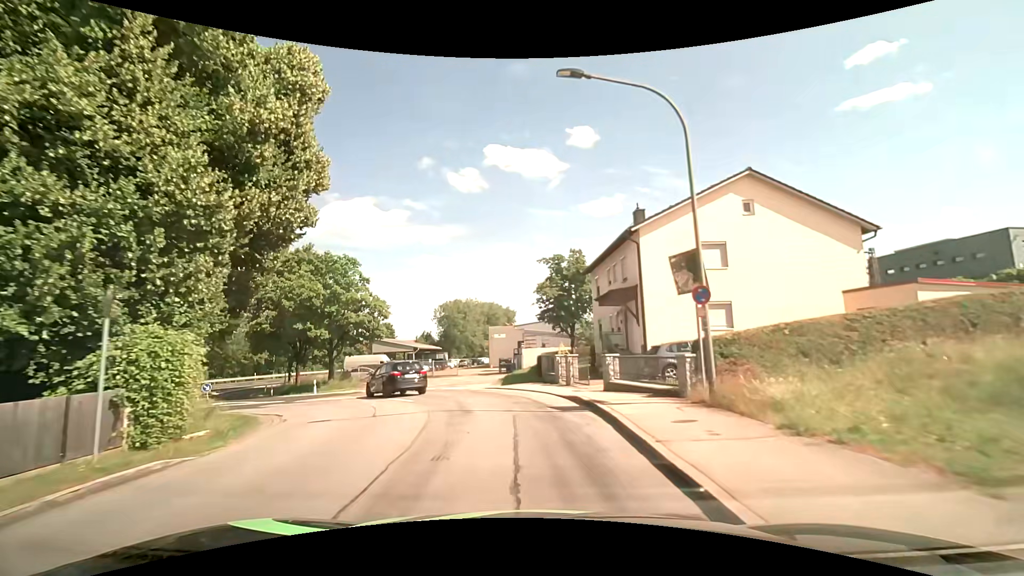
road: unclassified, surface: asphalt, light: Day
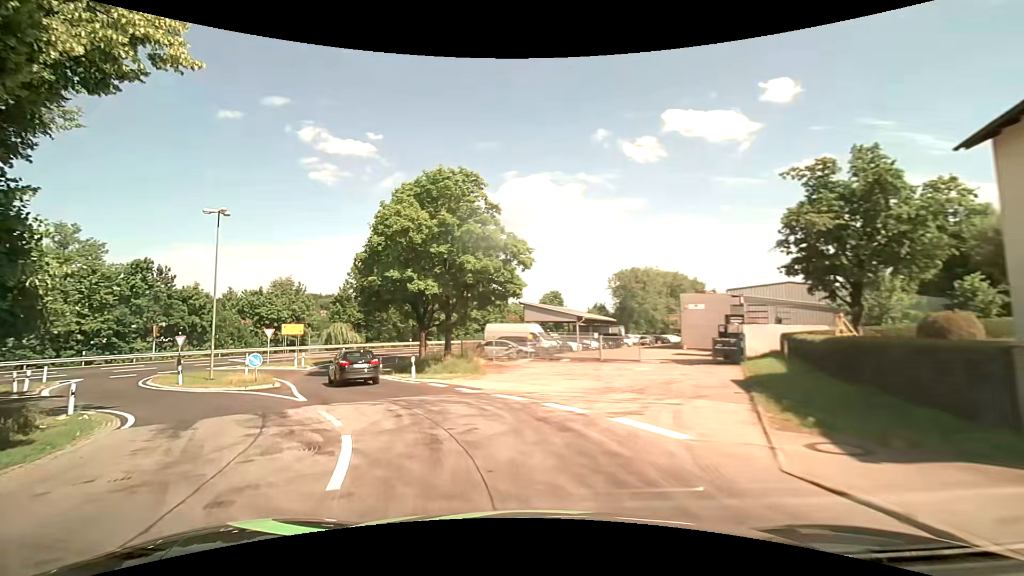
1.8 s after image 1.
(-2.1, +17.2) m; -19°
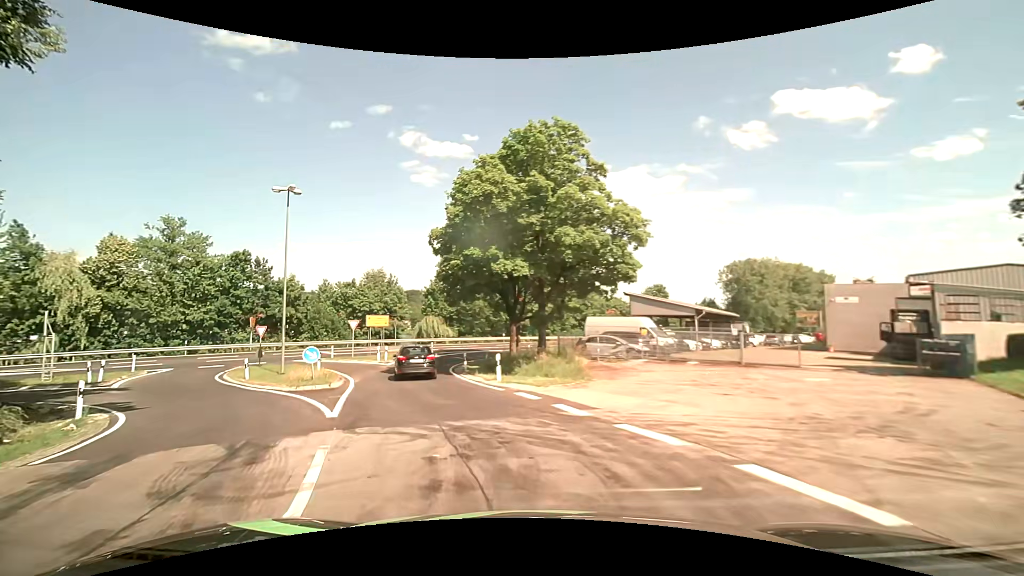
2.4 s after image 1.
(-0.6, +5.7) m; -11°
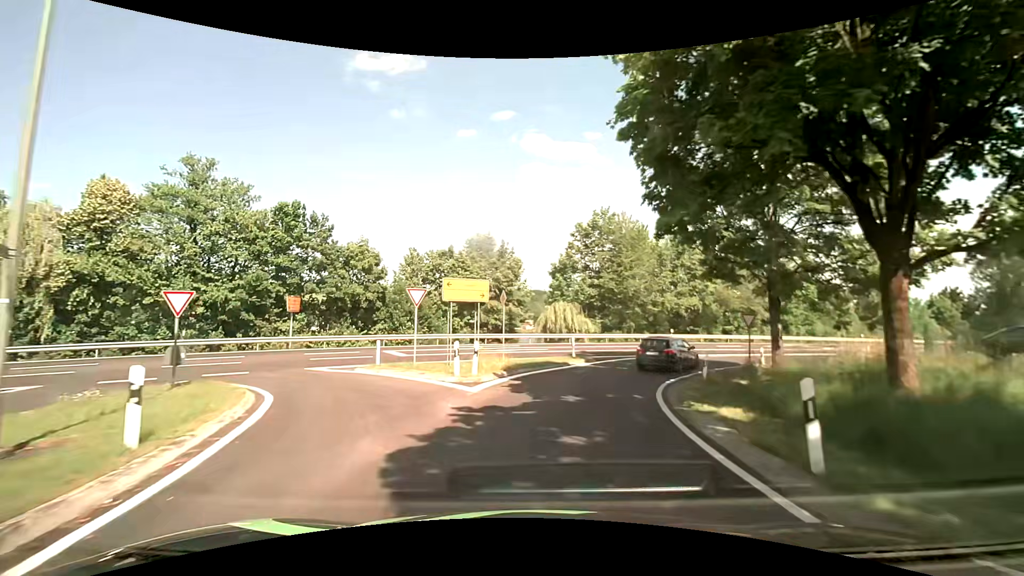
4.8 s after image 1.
(-5.2, +22.7) m; -14°
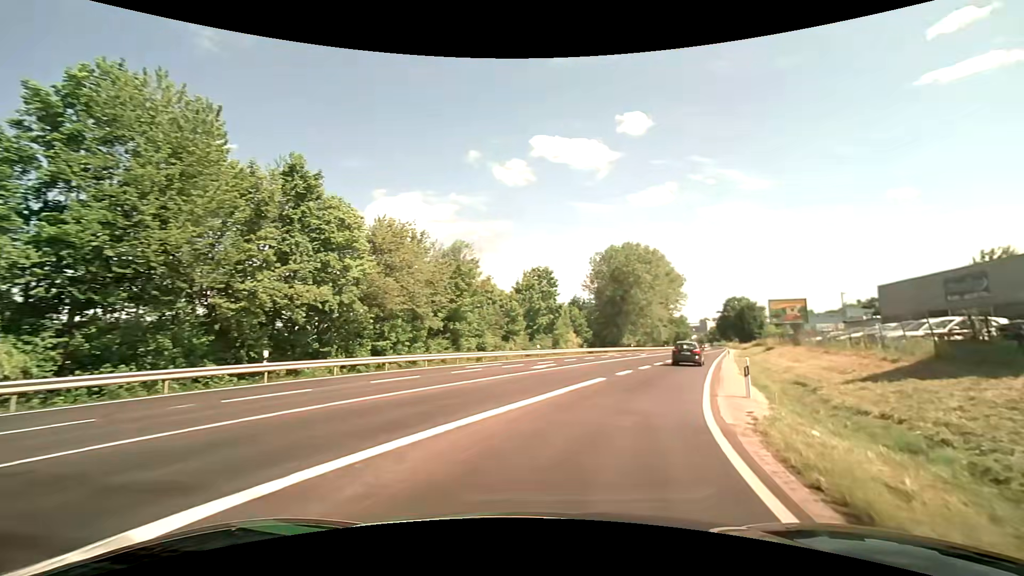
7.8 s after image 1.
(+8.0, +27.7) m; +40°
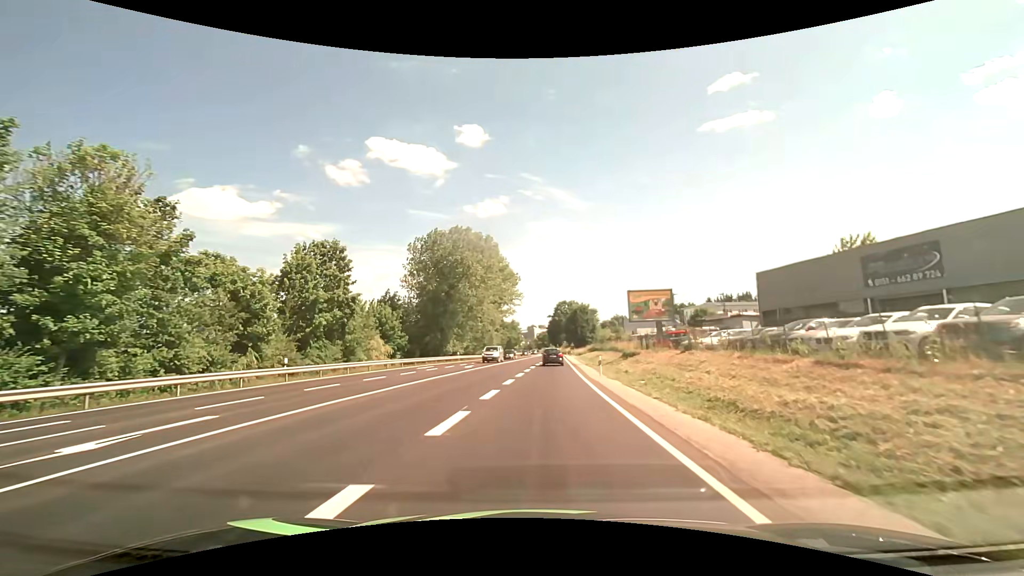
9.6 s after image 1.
(+3.9, +20.1) m; +17°
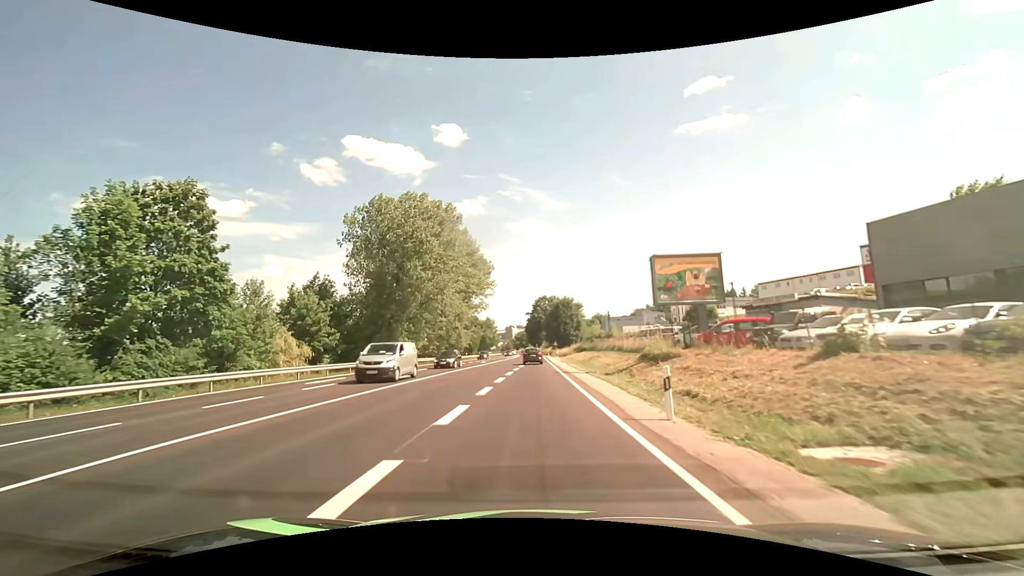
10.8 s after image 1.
(+0.6, +17.4) m; +3°
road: primary
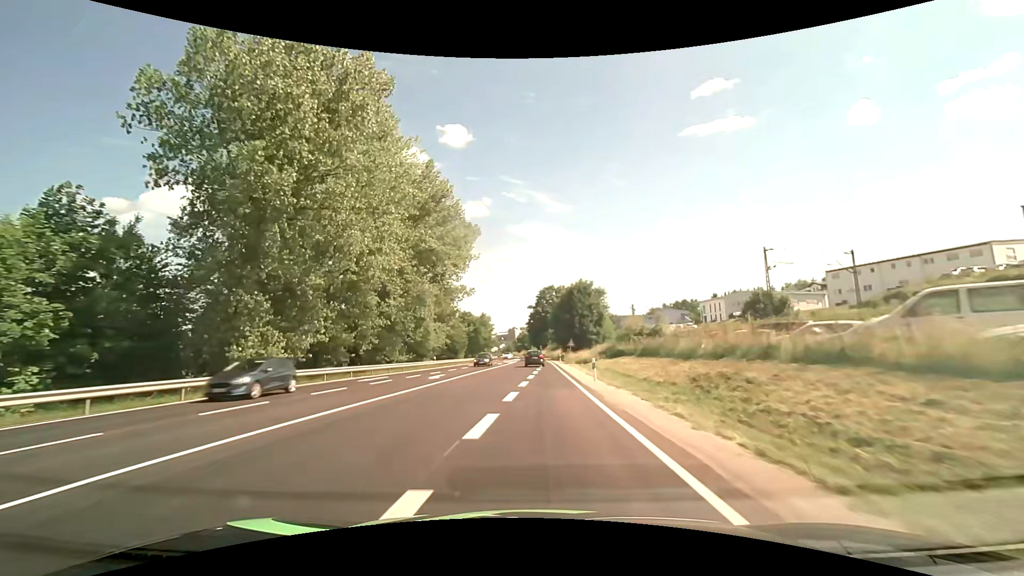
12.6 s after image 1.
(+0.2, +32.0) m; 0°
